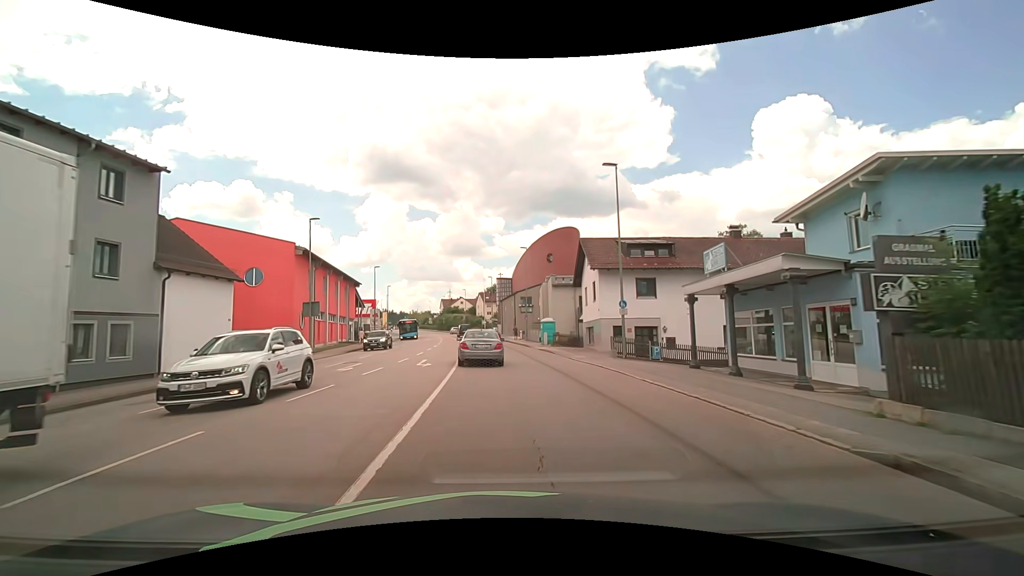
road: tertiary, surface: asphalt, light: Day
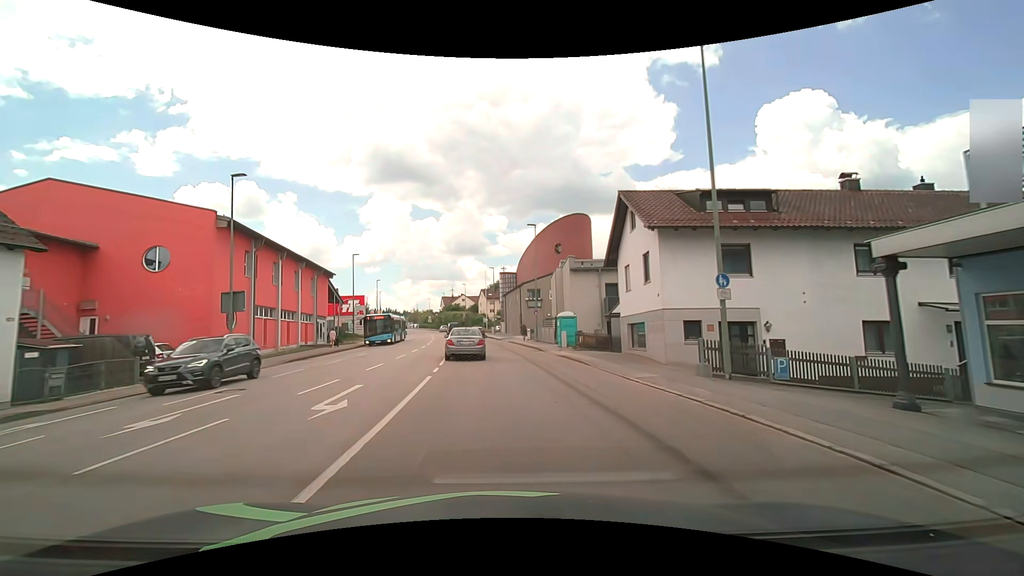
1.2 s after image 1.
(+0.2, +11.4) m; 0°
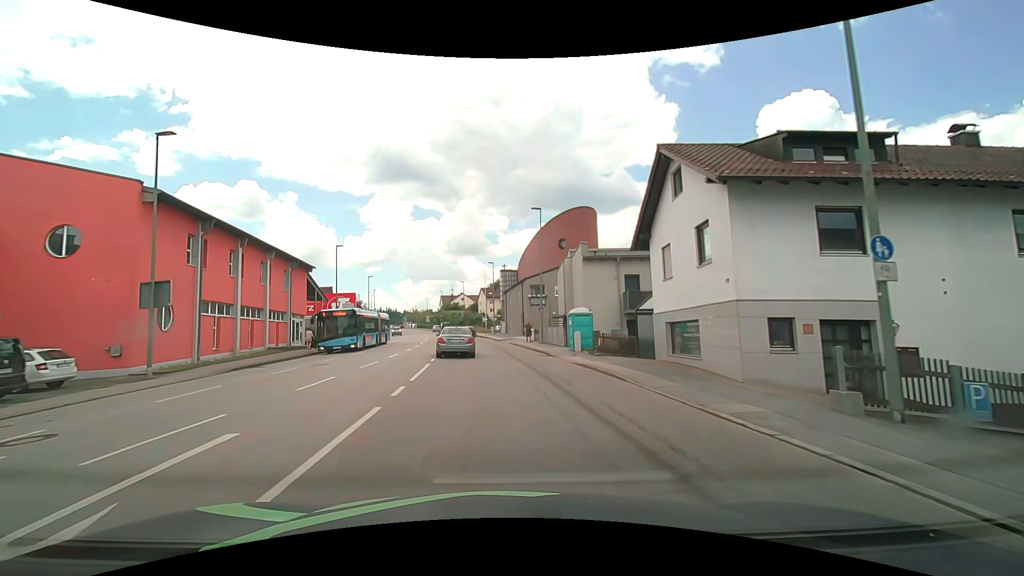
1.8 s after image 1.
(0.0, +6.0) m; 0°
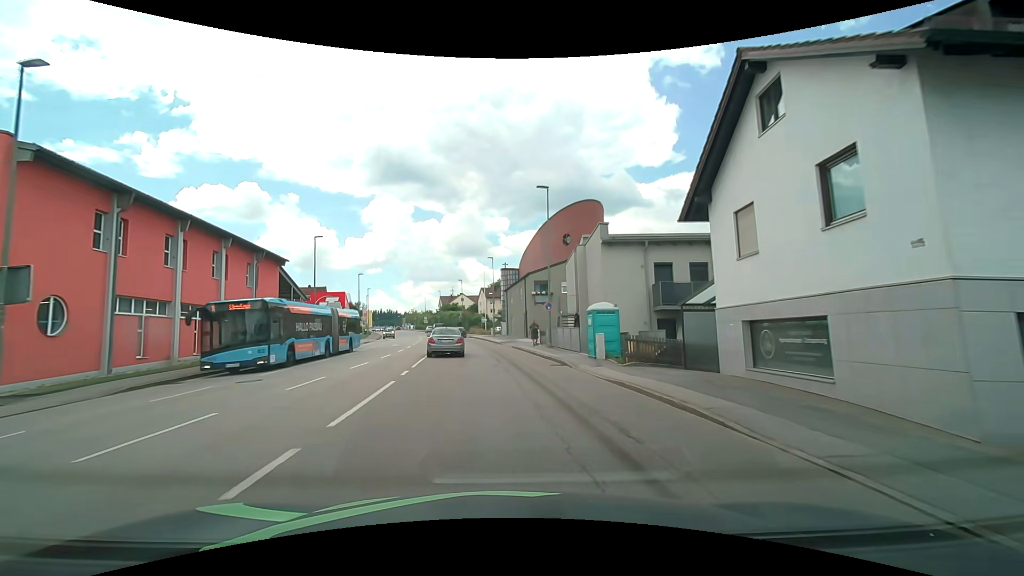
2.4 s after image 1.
(0.0, +6.2) m; 0°
